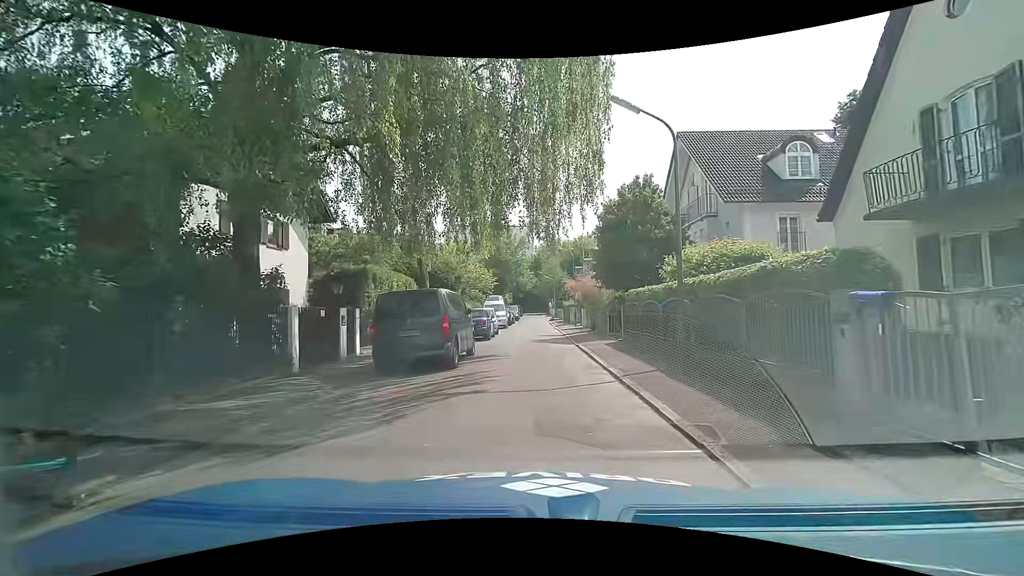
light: Day
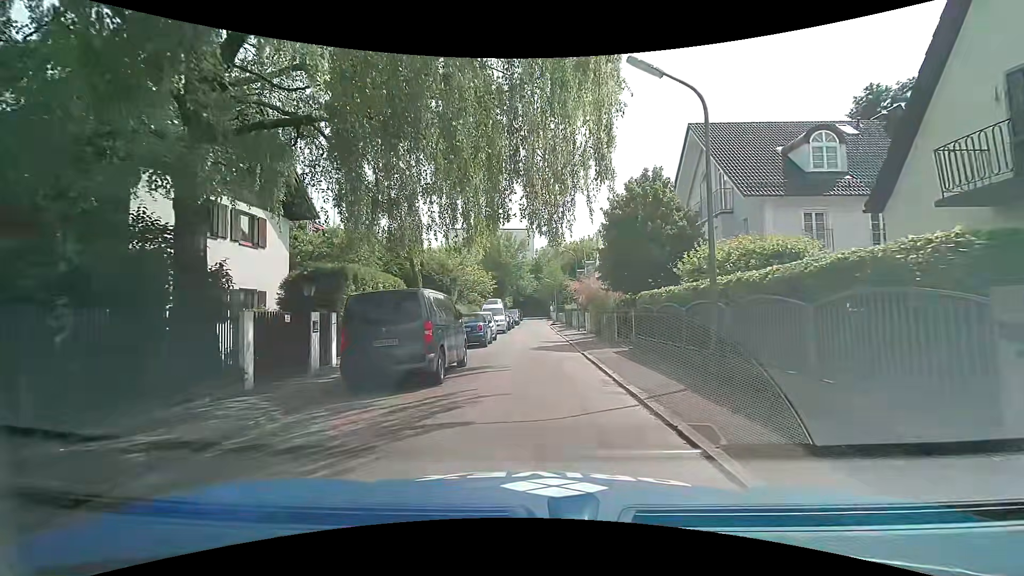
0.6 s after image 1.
(0.0, +1.9) m; 0°
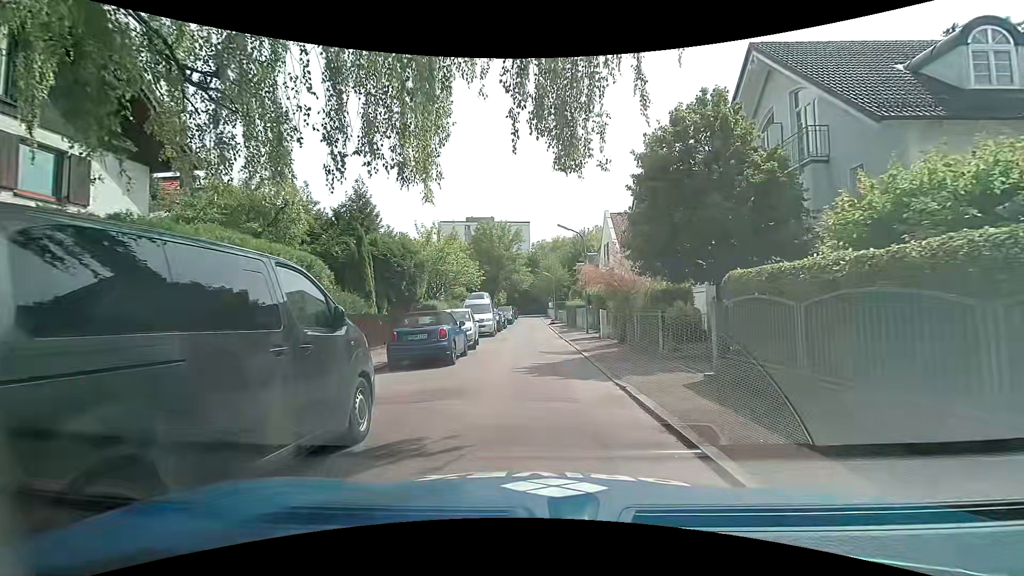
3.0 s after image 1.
(0.0, +7.7) m; +1°
